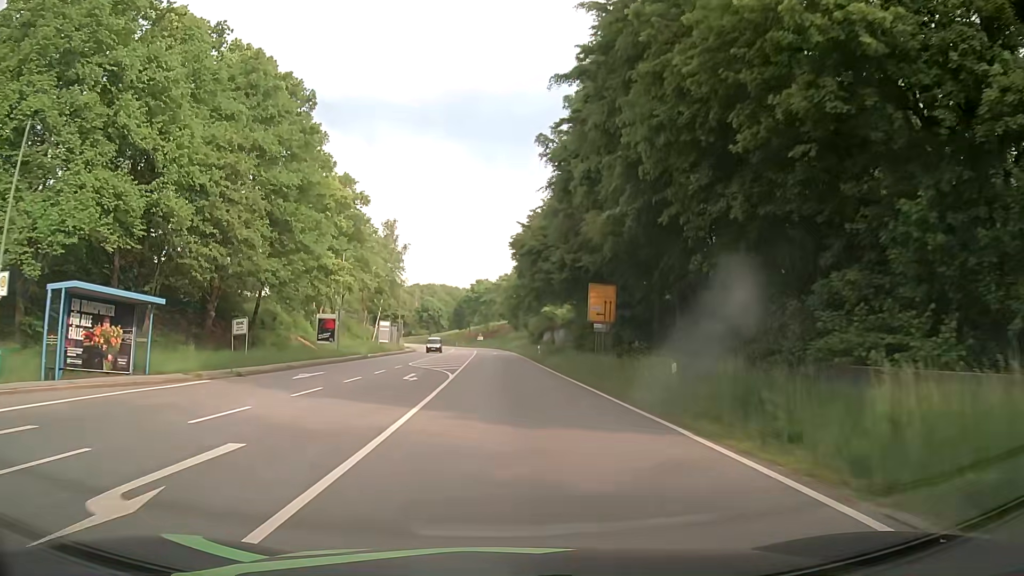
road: primary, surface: asphalt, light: Day
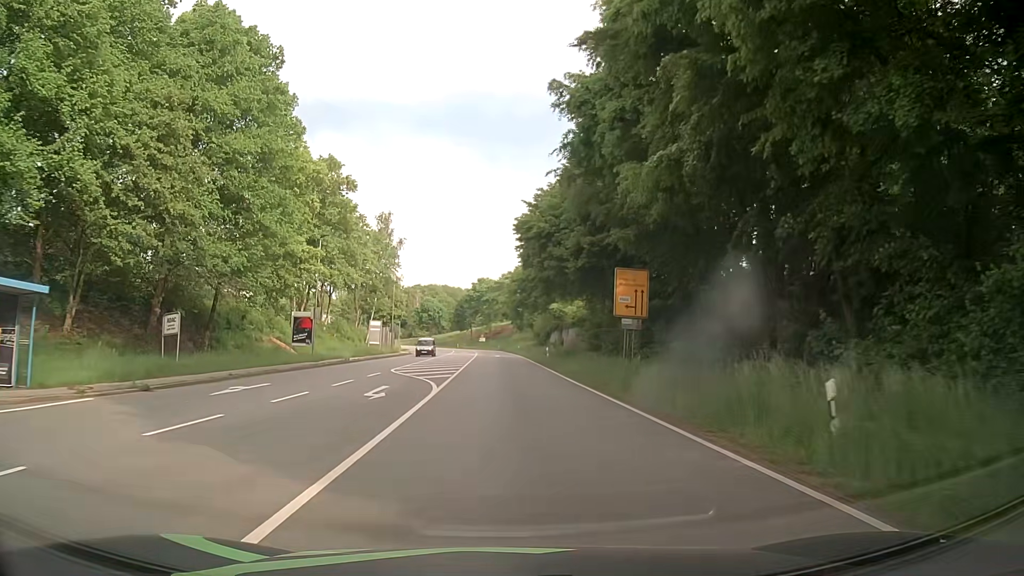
(-0.1, +7.6) m; -1°
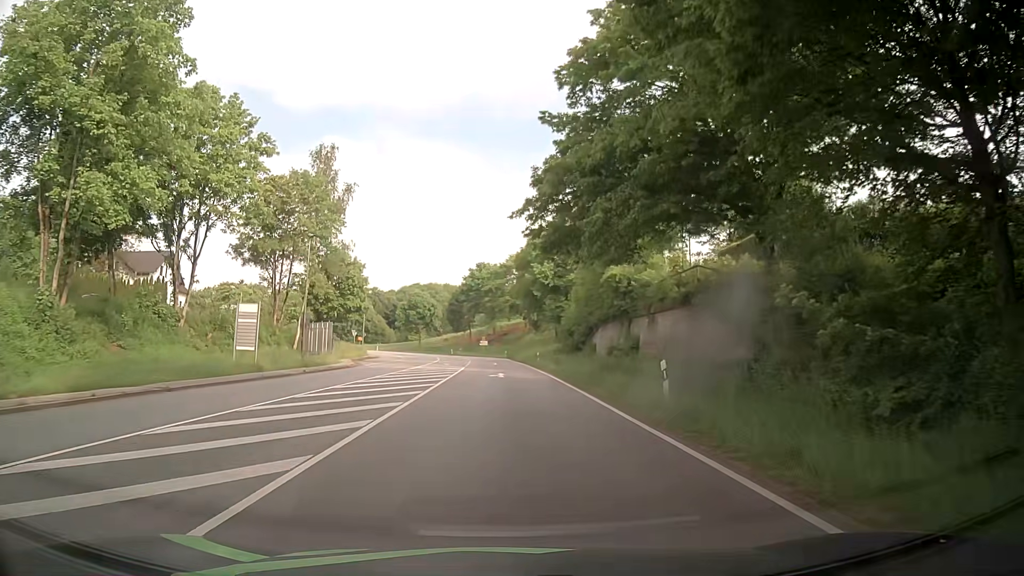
(0.0, +37.3) m; -1°
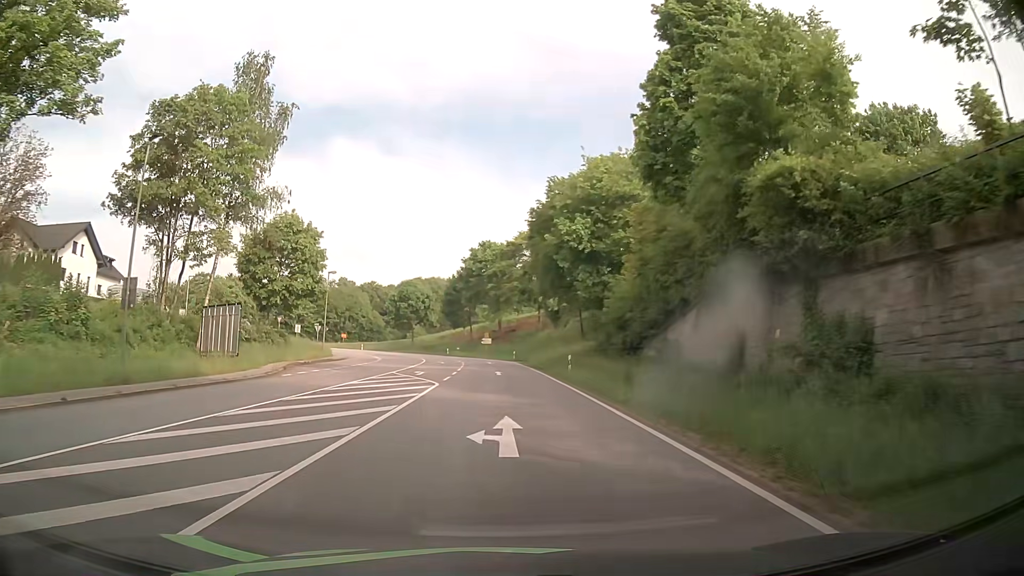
(-0.2, +21.9) m; 0°
(0, +10) (0, +20) (0, +30) (-1, +40) (-1, +50) (-2, +60) (-3, +70) (-5, +80) (-9, +89) (-13, +98) m
